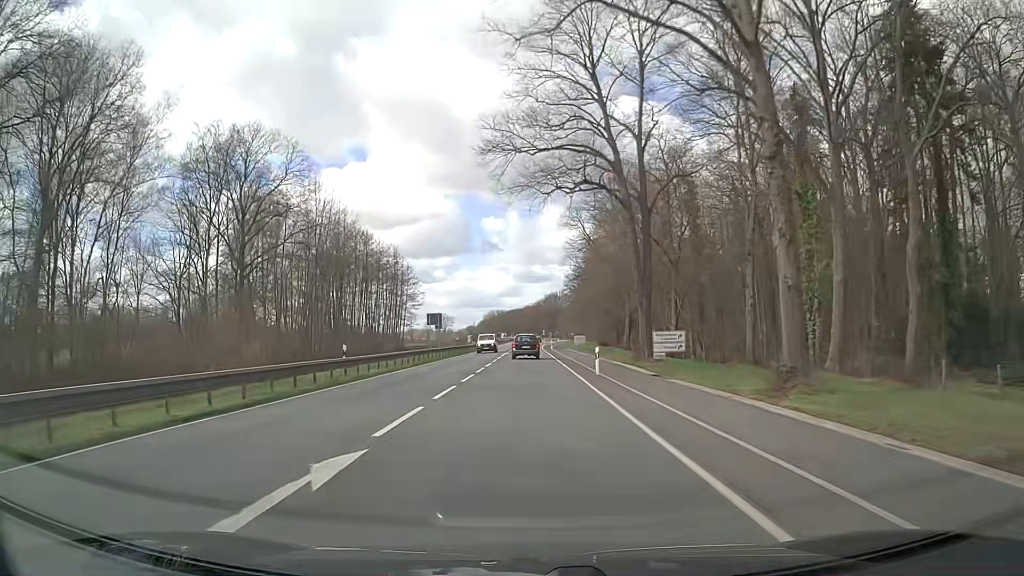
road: primary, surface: asphalt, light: Day
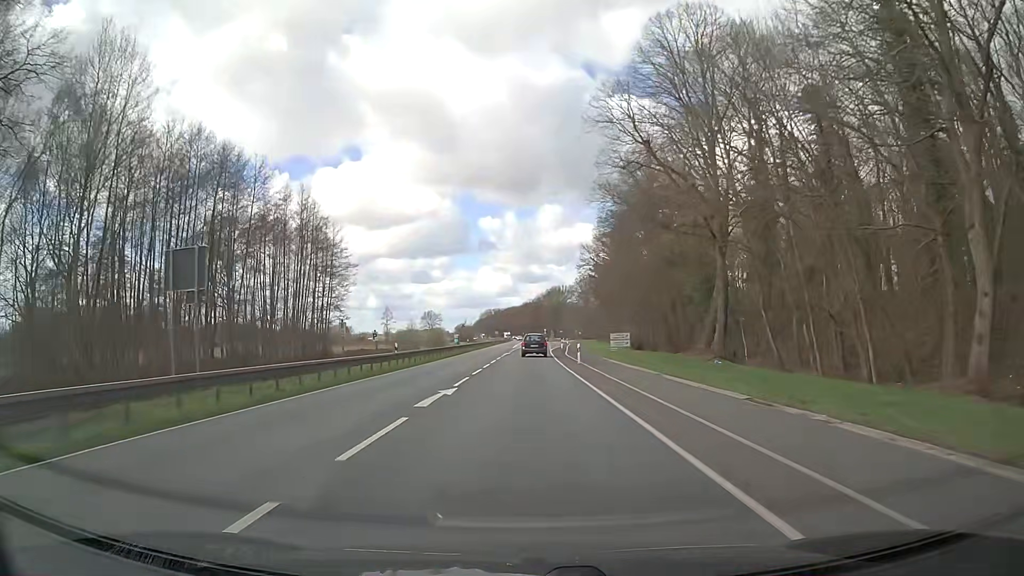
(0.0, +44.0) m; 0°
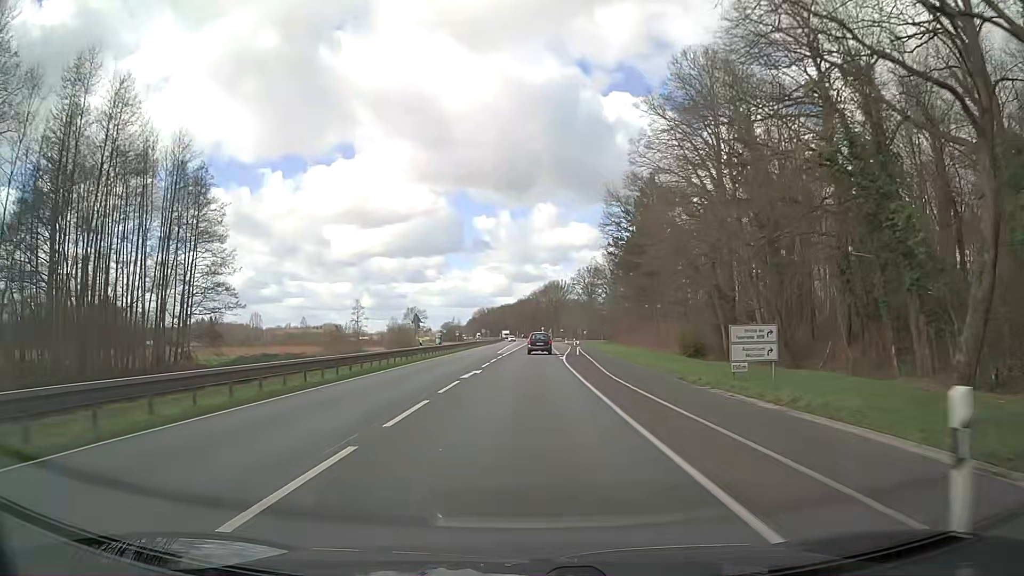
(0.0, +33.1) m; 0°
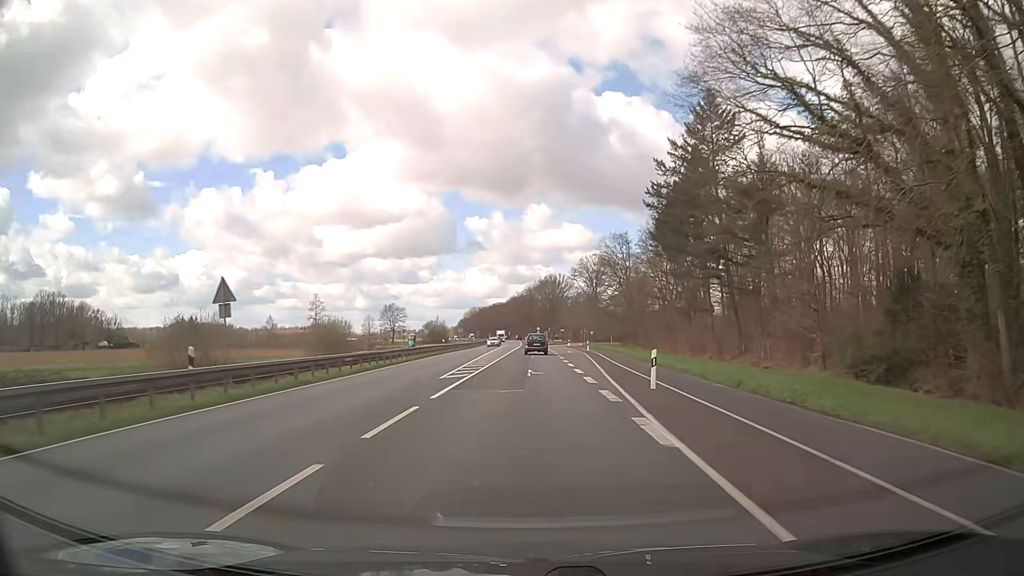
(+0.3, +33.2) m; +1°
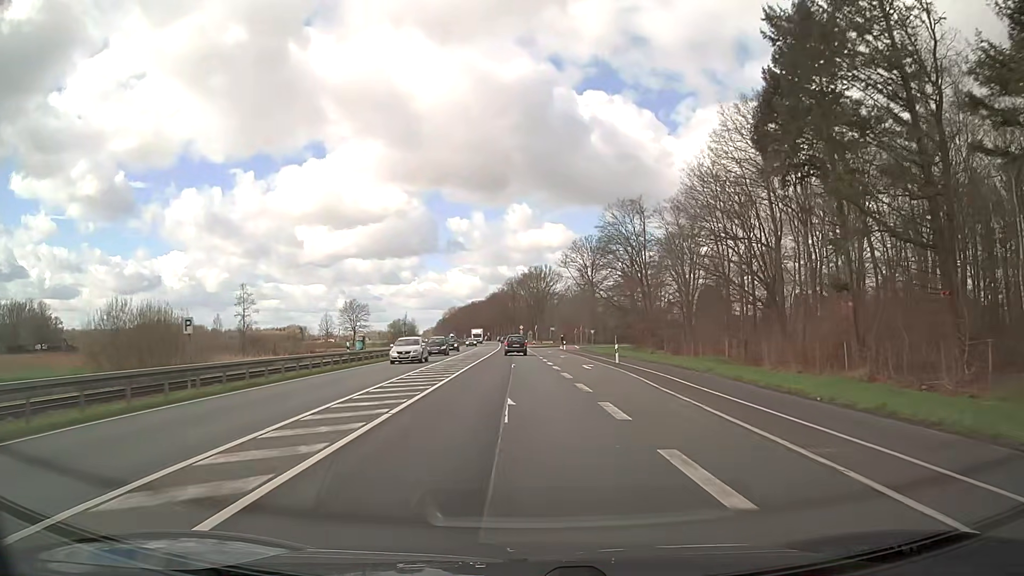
(+0.2, +33.2) m; +2°
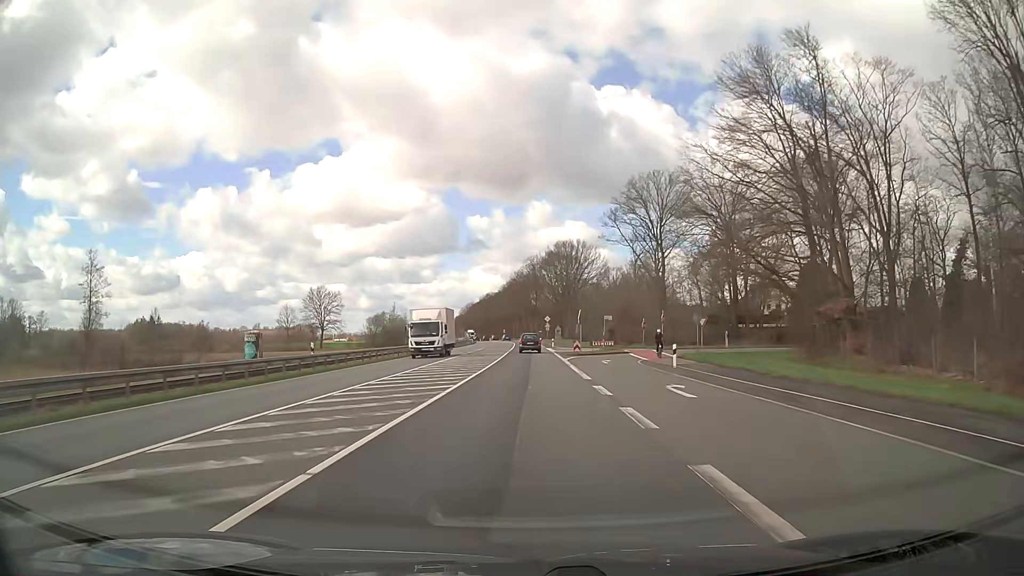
(-1.0, +55.4) m; -2°
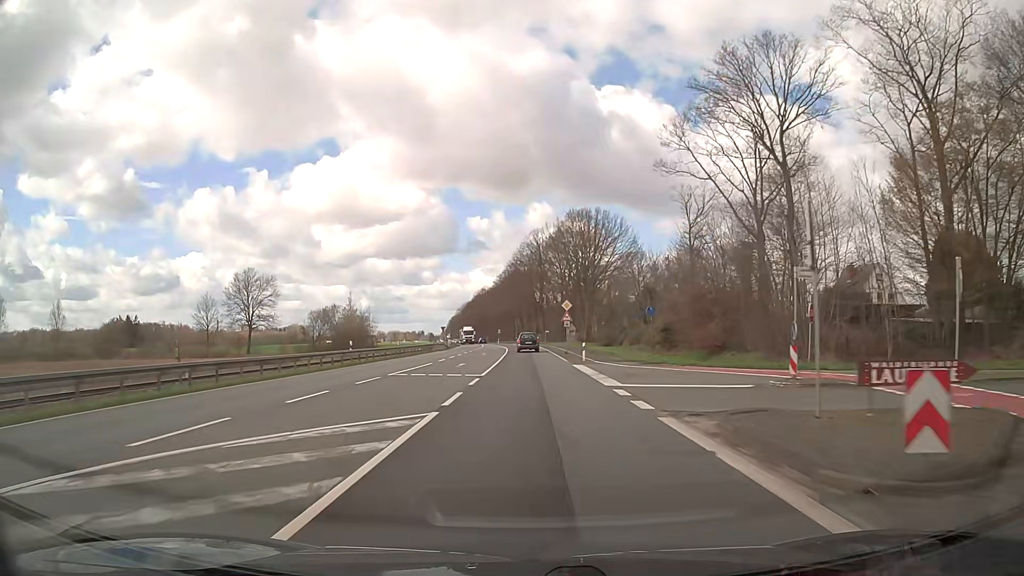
(-0.1, +44.4) m; 0°
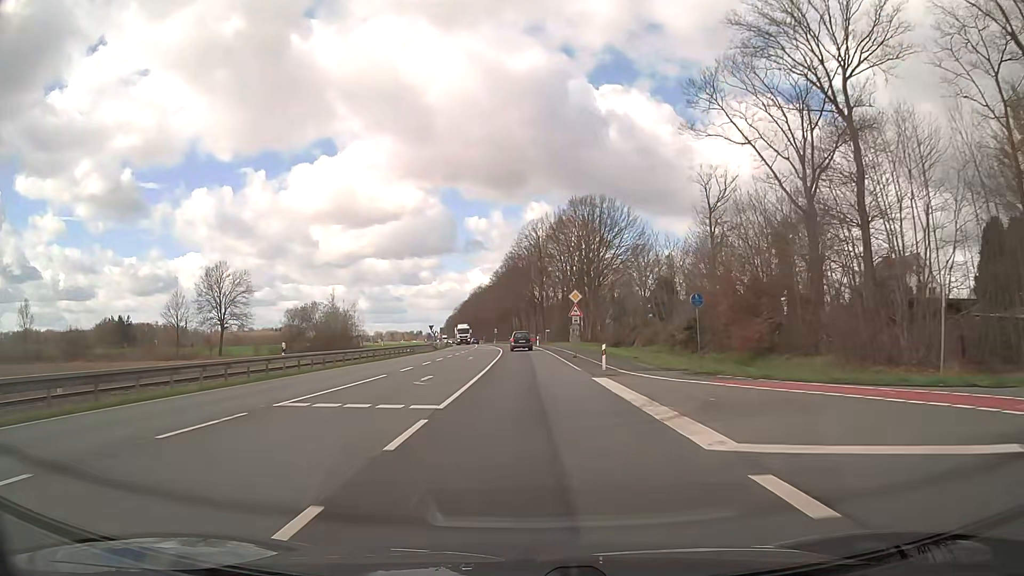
(0.0, +11.1) m; 0°
(0, +10) (0, +20) (0, +30) (0, +40) (0, +50) (-1, +60) (-1, +70) (-2, +80) (-3, +90) (-4, +100) m
